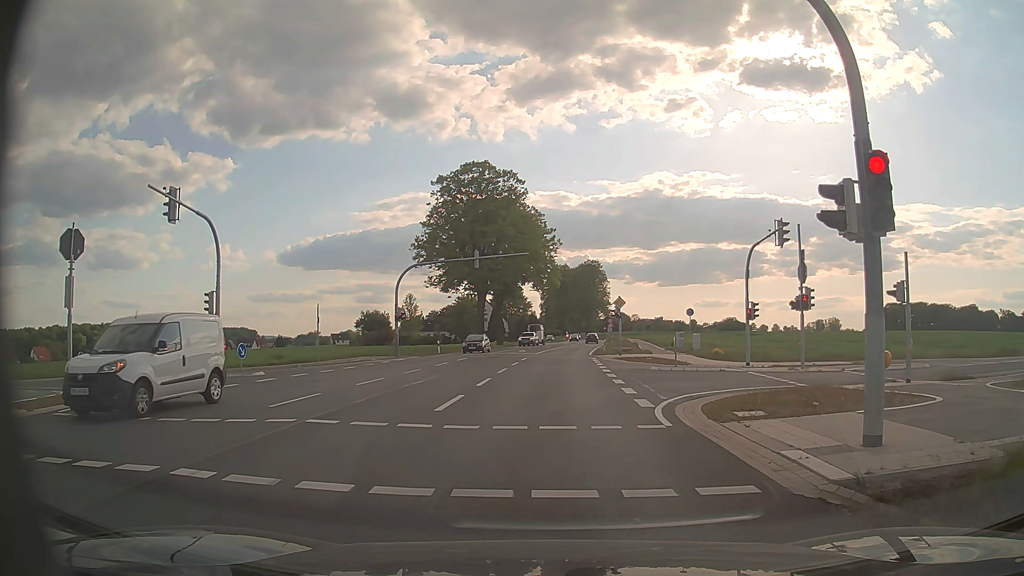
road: secondary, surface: asphalt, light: Day
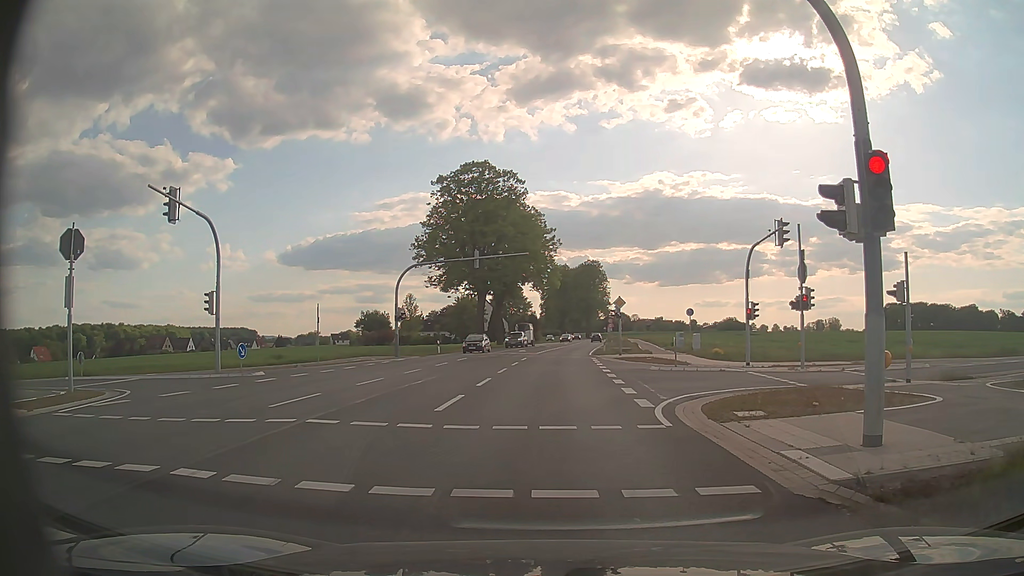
(0.0, 0.0) m; 0°
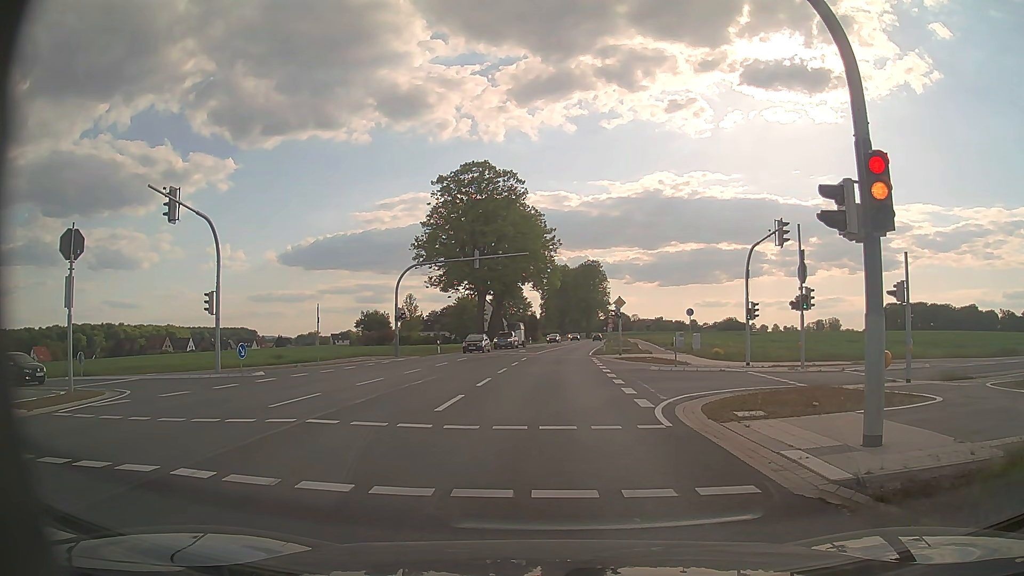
(0.0, 0.0) m; 0°
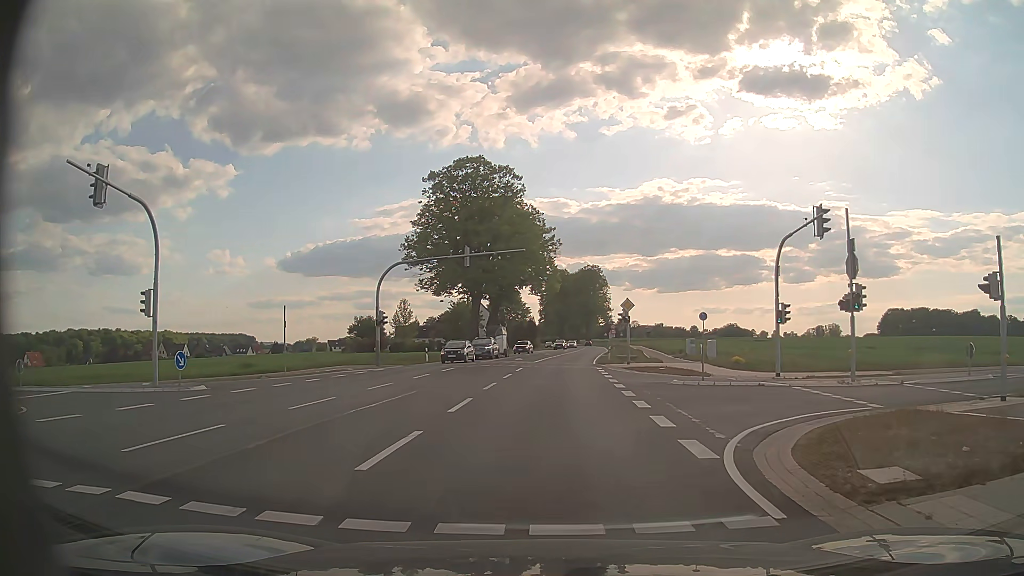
(0.0, +5.3) m; +1°
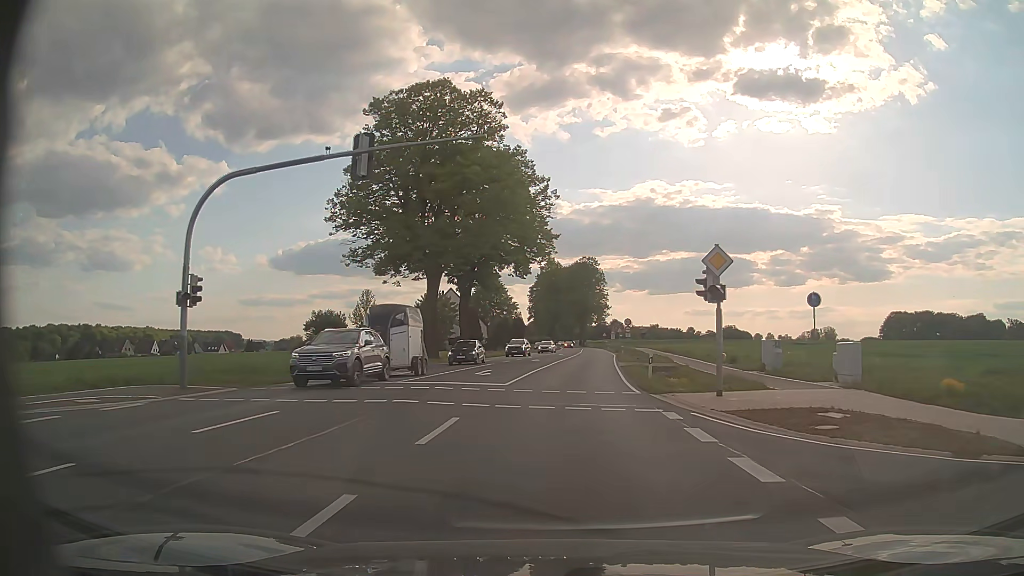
(-0.1, +23.0) m; 0°
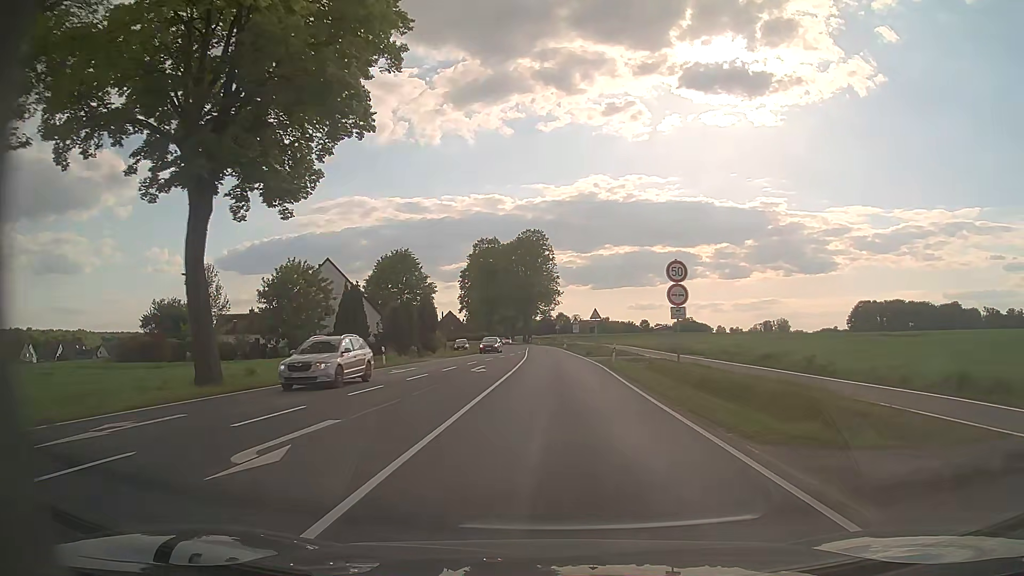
(+1.8, +40.2) m; +5°
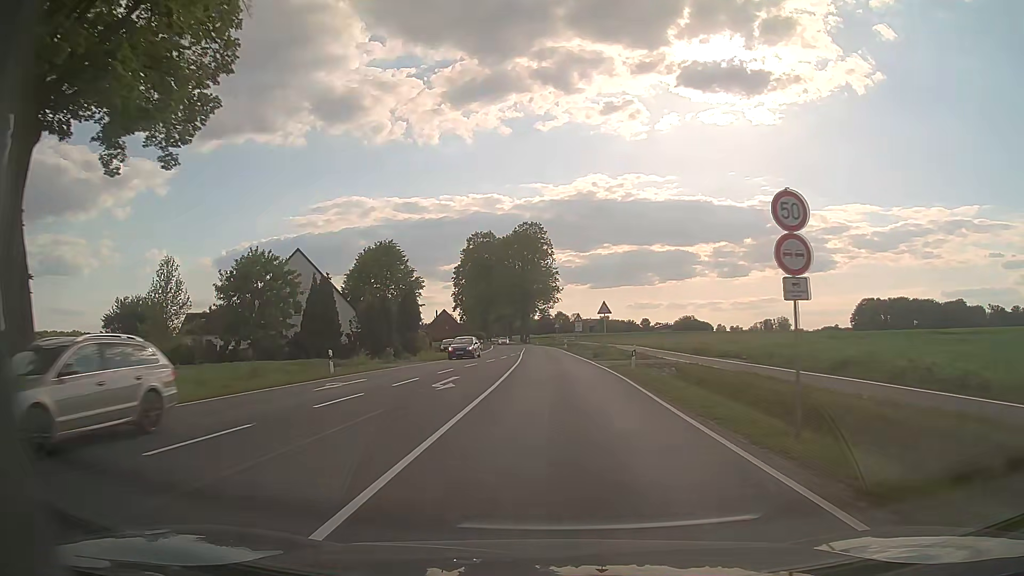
(+0.1, +8.9) m; 0°
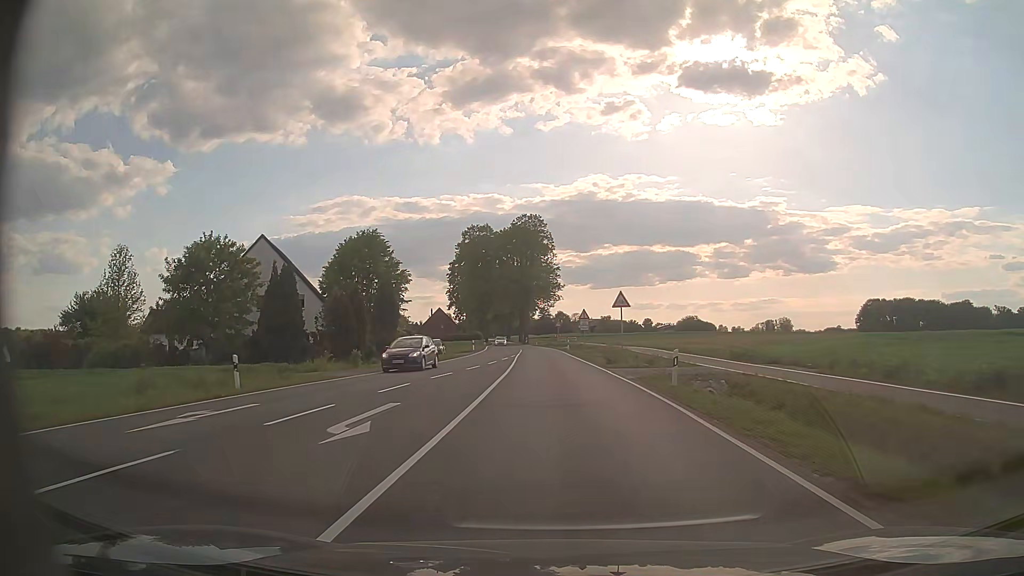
(0.0, +9.0) m; 0°
(0, +10) (0, +20) (0, +30) (0, +40) (0, +50) (0, +60) (-1, +70) (-1, +80) (-2, +90) (-3, +100) m
